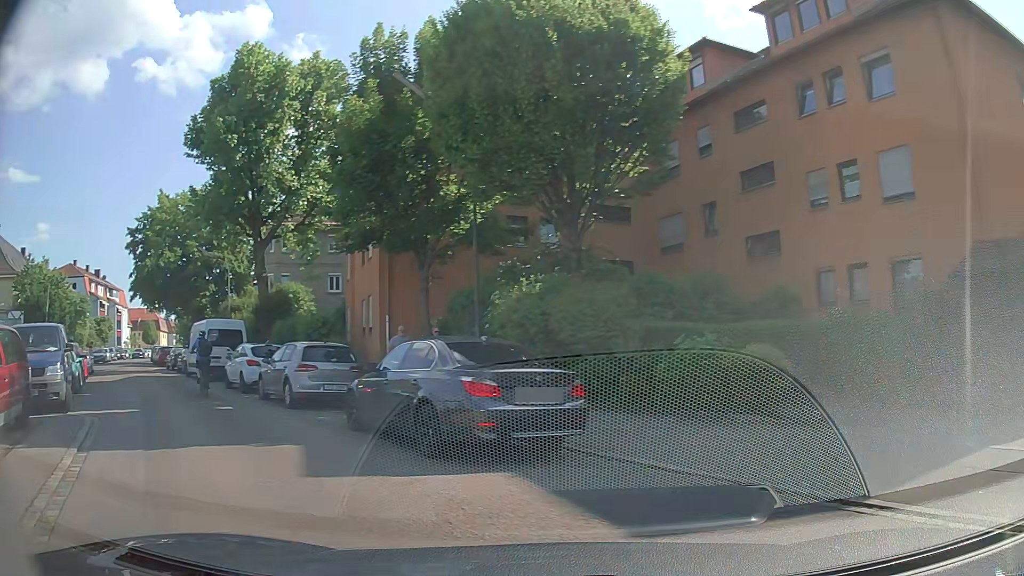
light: Day
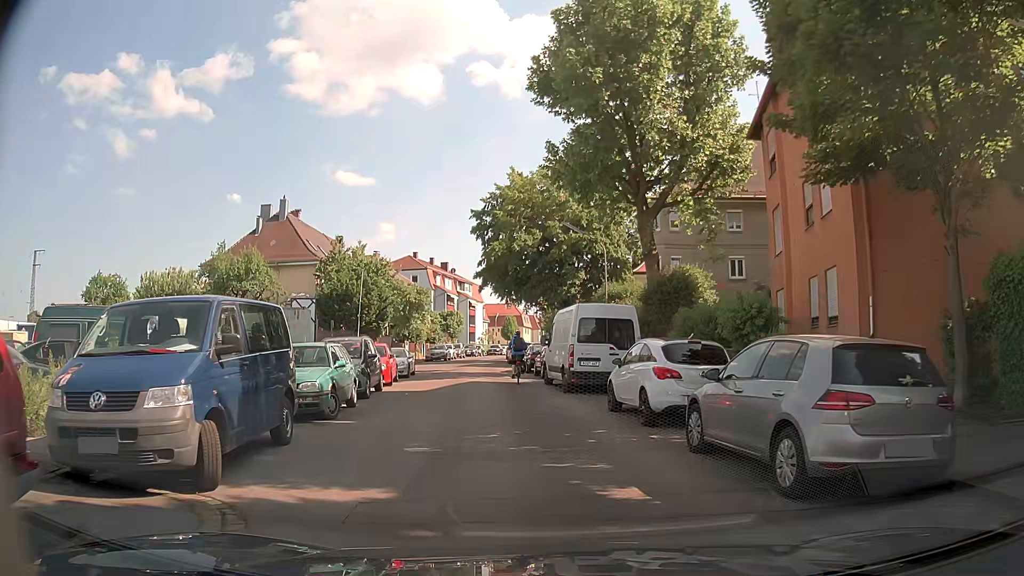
(-3.3, +8.5) m; -30°
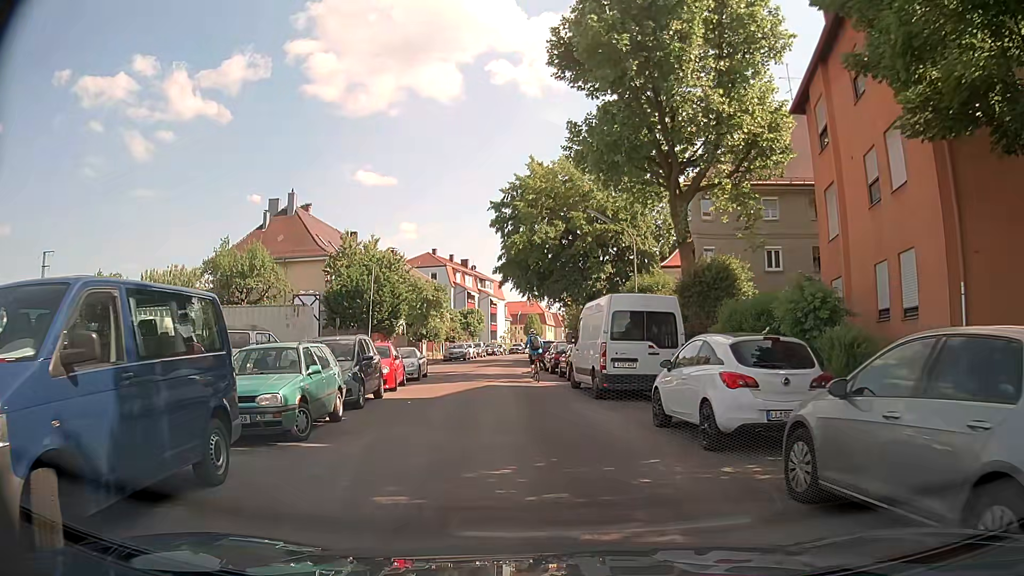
(-0.1, +2.9) m; -3°
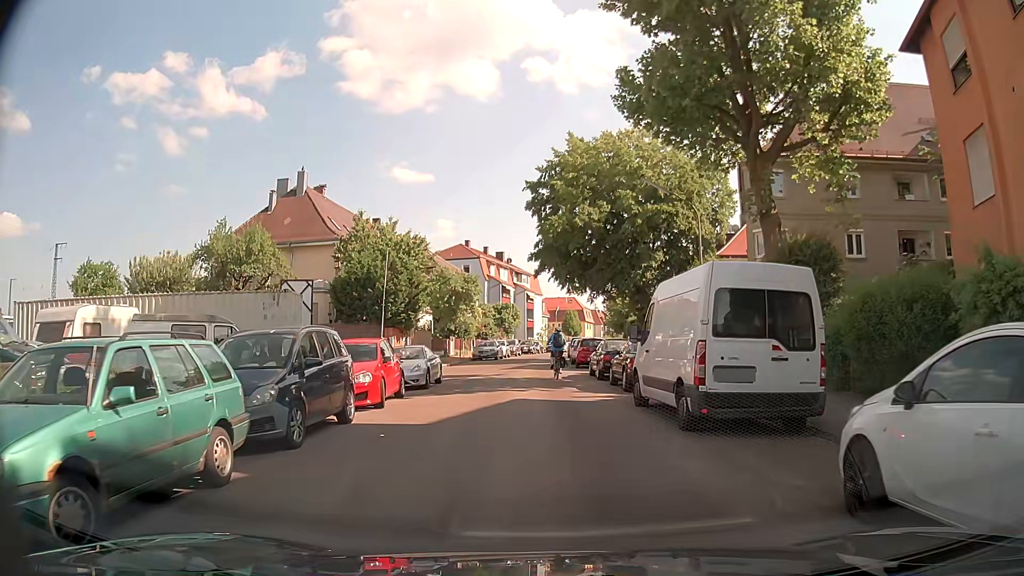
(-0.1, +6.1) m; -2°
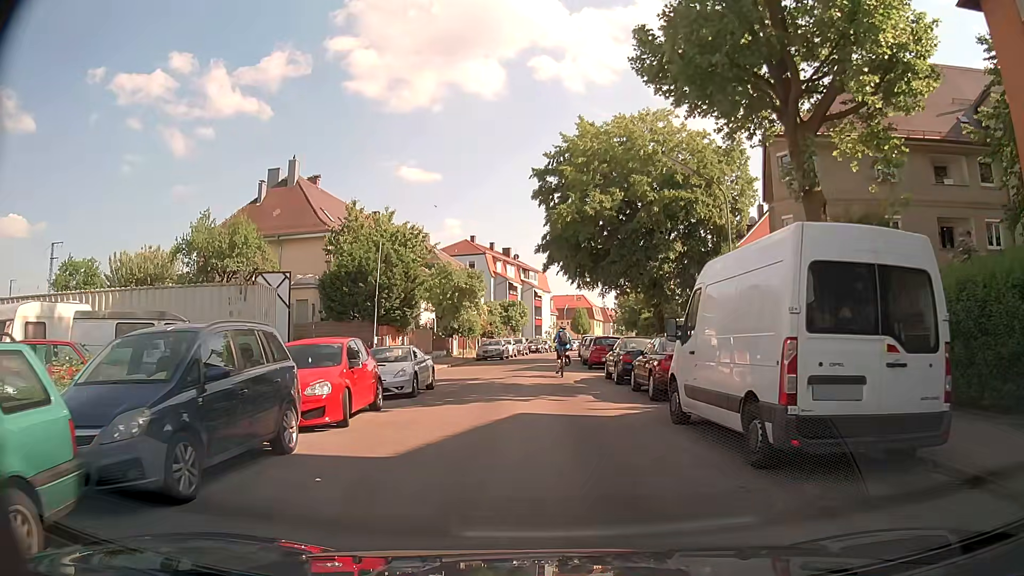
(0.0, +3.2) m; -1°
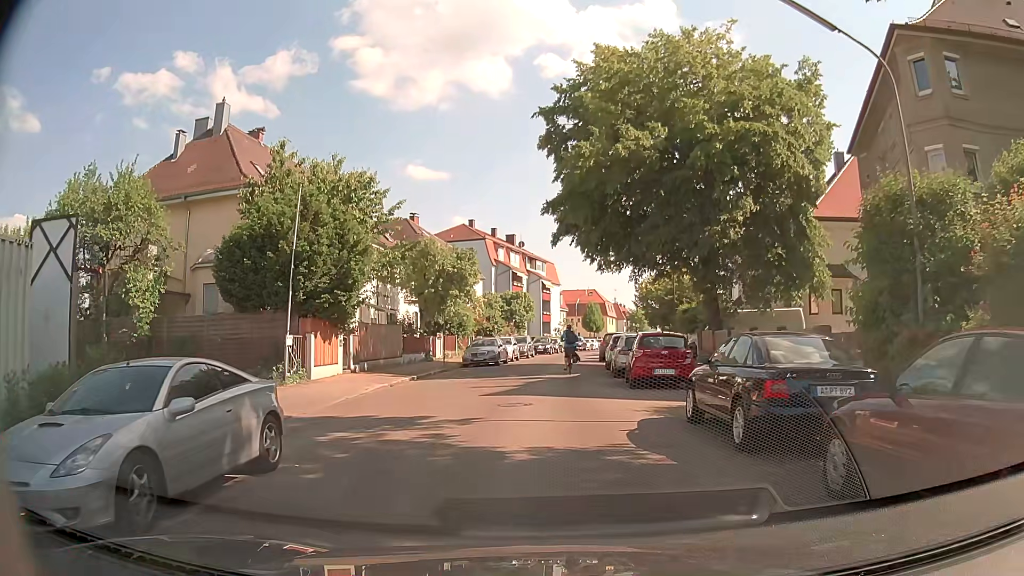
(0.0, +12.0) m; 0°
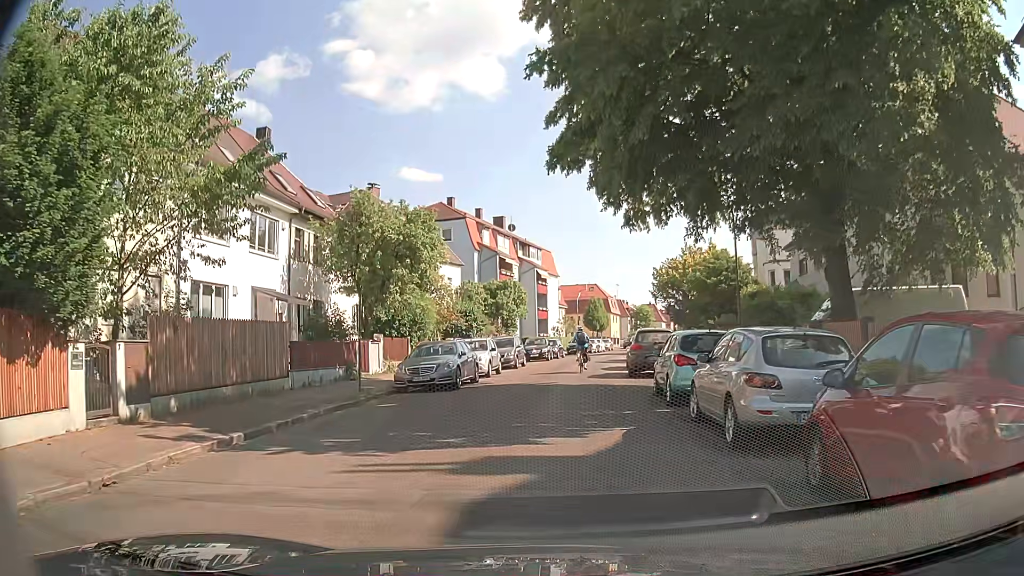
(+0.1, +14.6) m; 0°
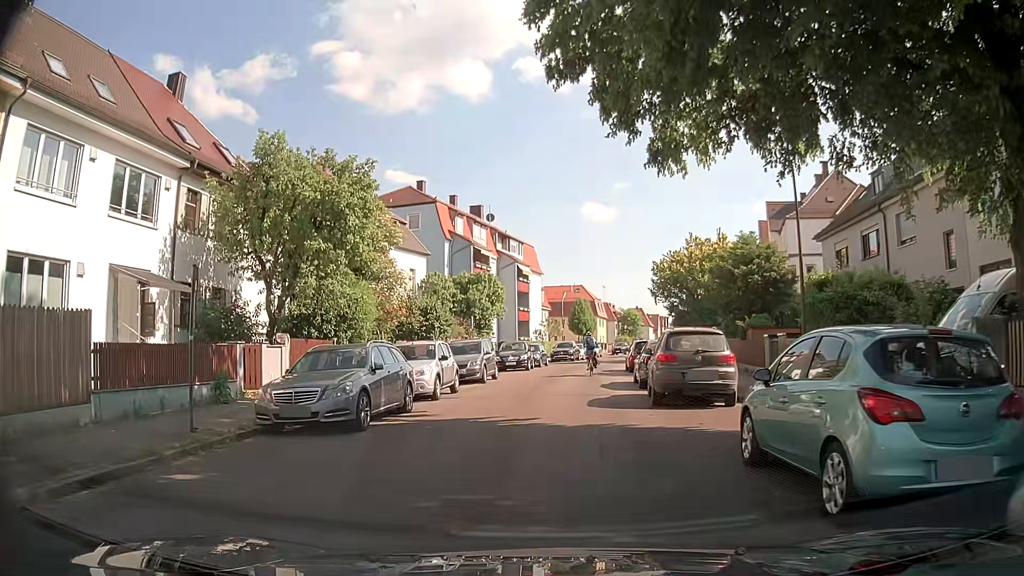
(+0.2, +8.6) m; +3°
